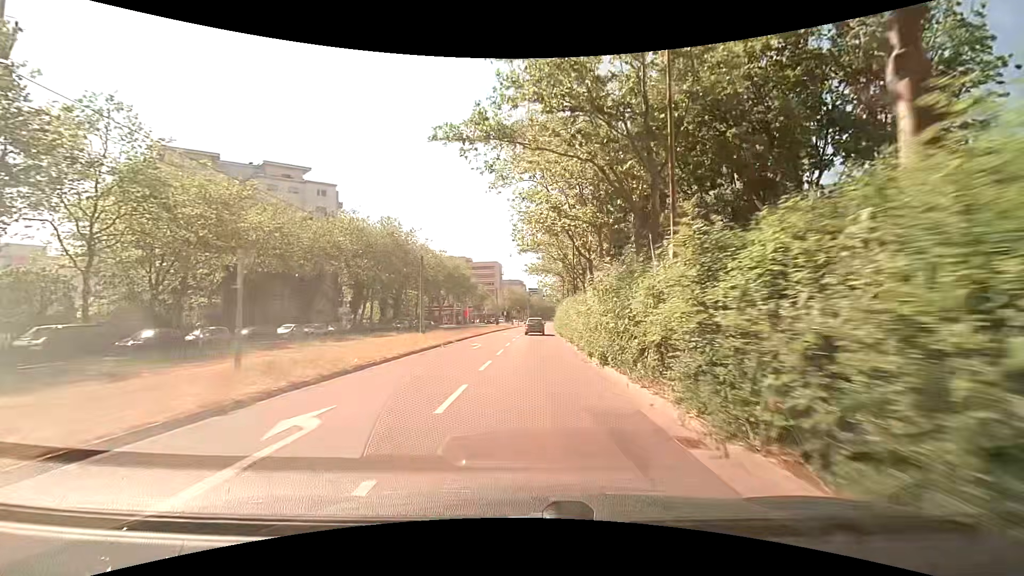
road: tertiary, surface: asphalt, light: Day
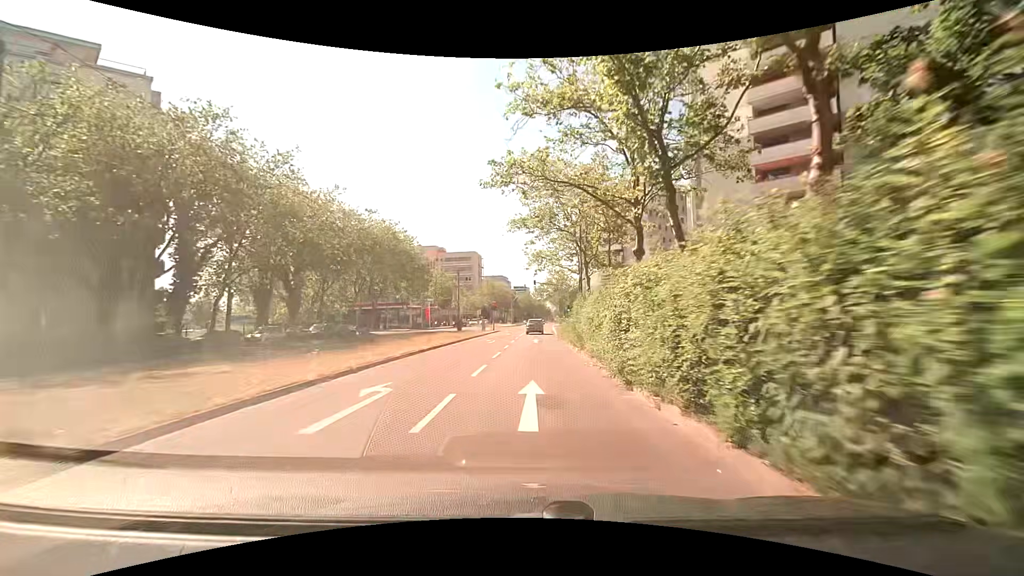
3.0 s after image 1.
(+0.5, +37.1) m; +2°
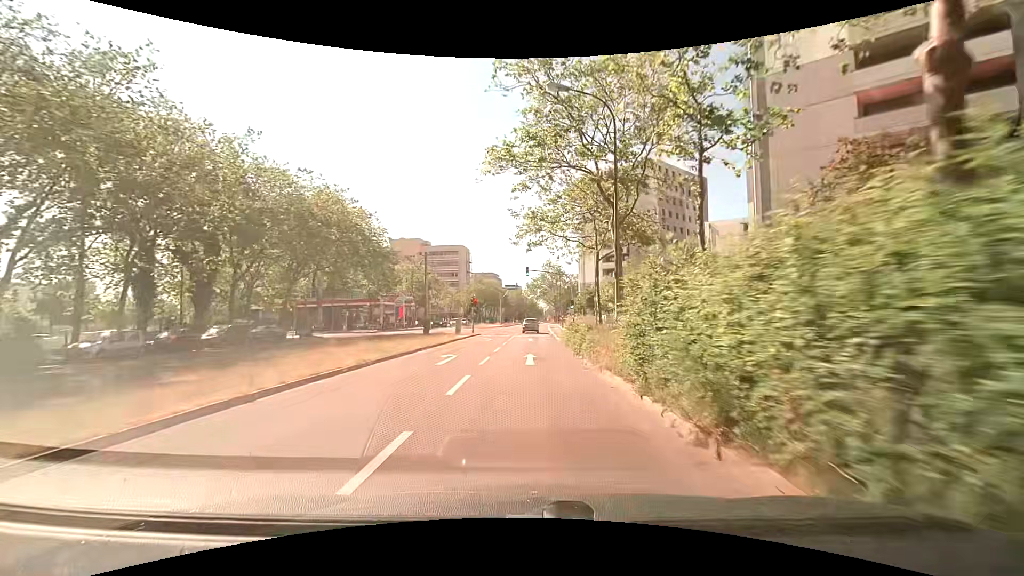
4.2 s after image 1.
(0.0, +15.0) m; +1°
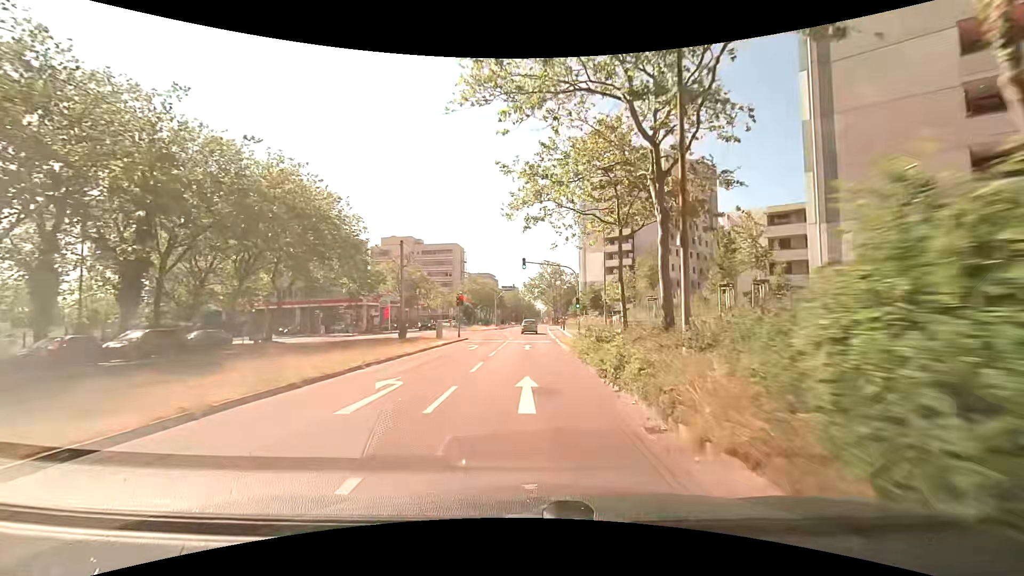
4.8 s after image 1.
(0.0, +7.5) m; 0°
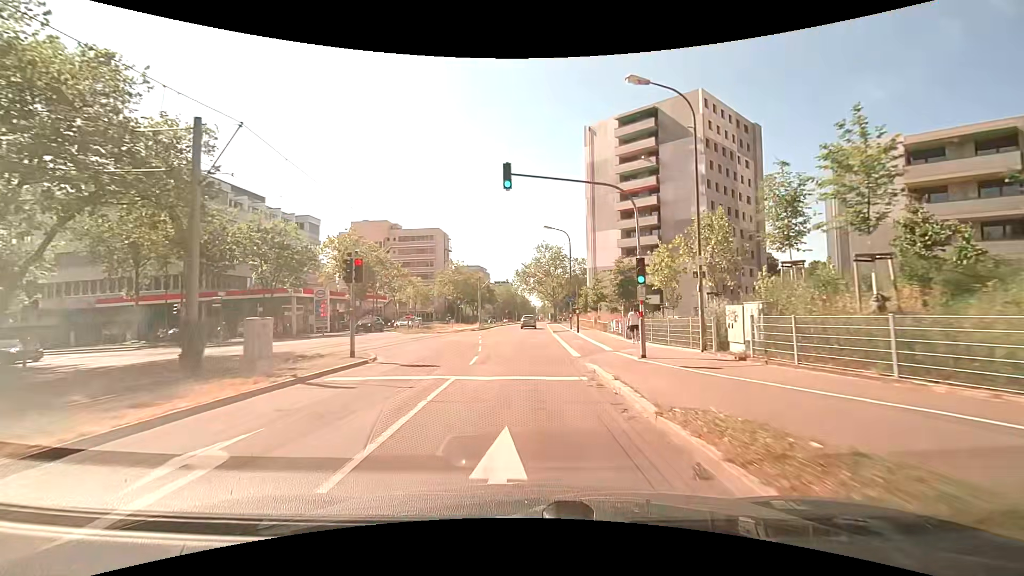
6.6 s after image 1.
(+0.2, +22.8) m; +1°
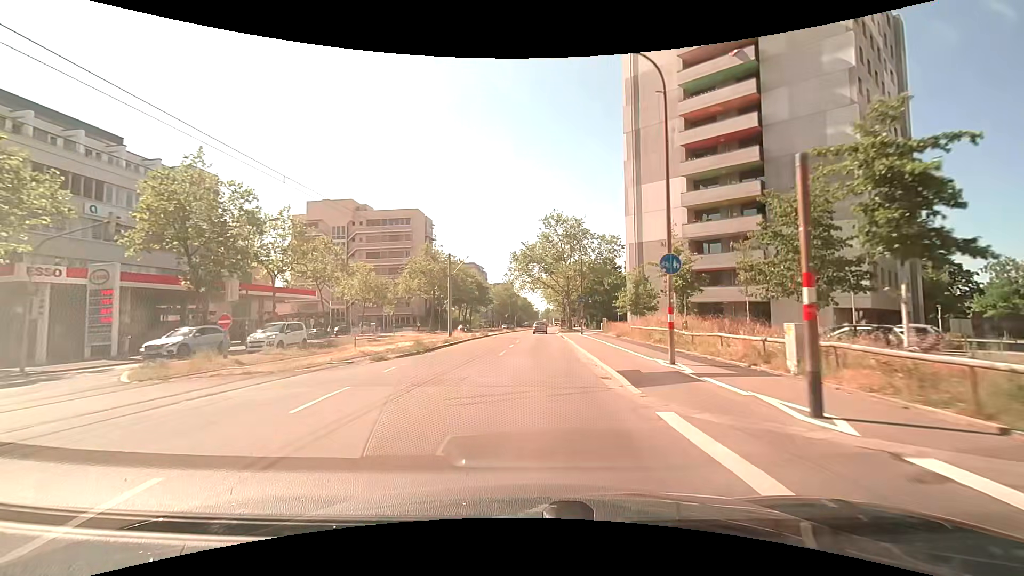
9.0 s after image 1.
(-0.3, +30.7) m; -1°
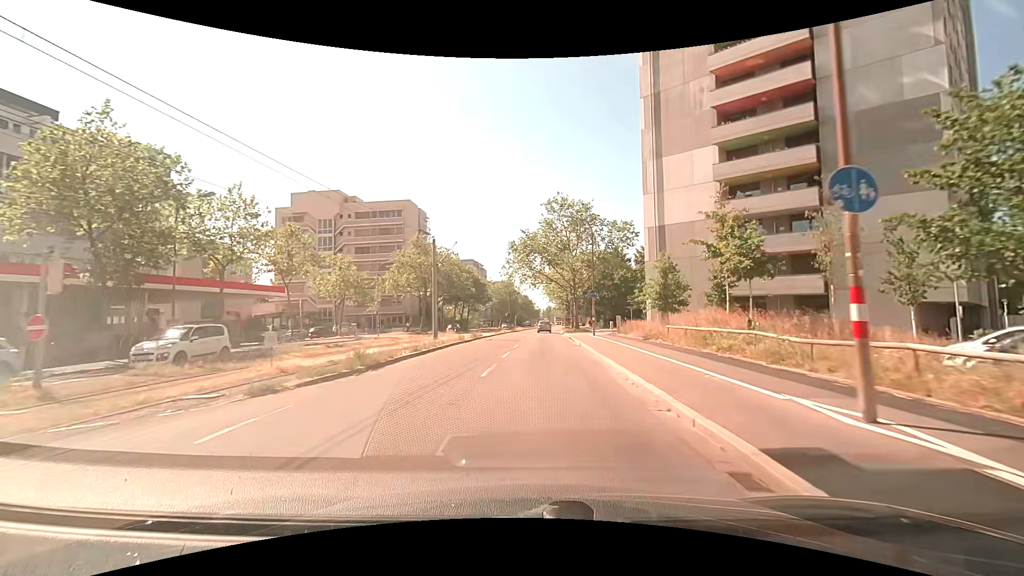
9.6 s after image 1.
(0.0, +7.7) m; 0°
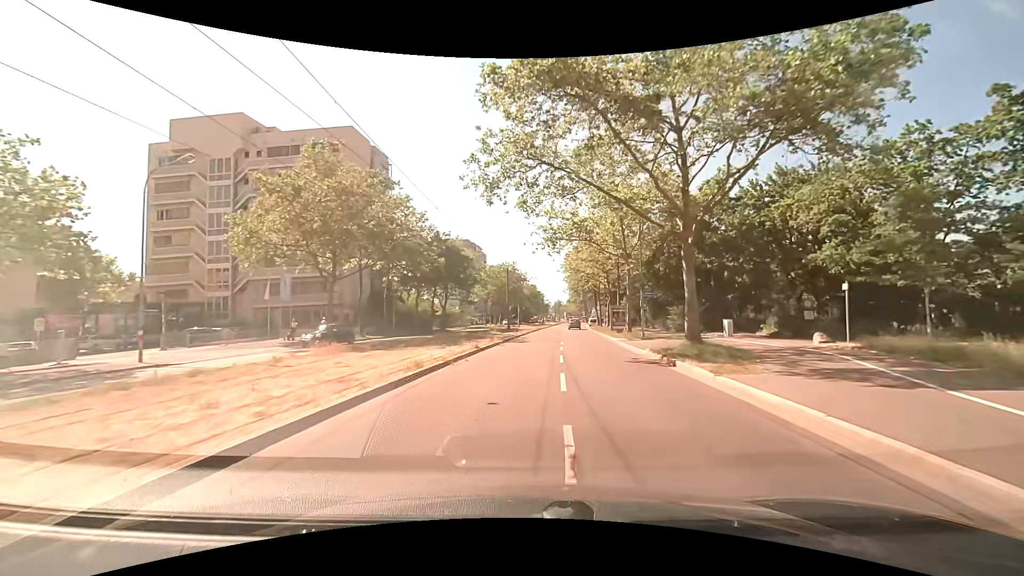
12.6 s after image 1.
(-0.4, +38.2) m; -1°
(0, +10) (0, +20) (+1, +30) (+2, +40) (+2, +50) (+3, +60) (+4, +70) (+5, +80) (+6, +90) (+7, +100) m
